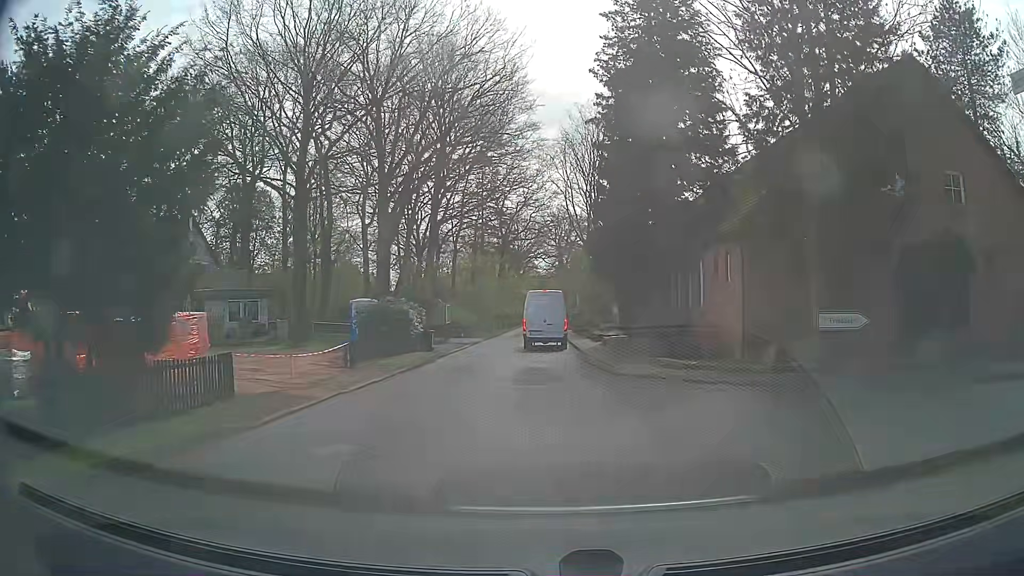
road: unclassified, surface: asphalt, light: Day
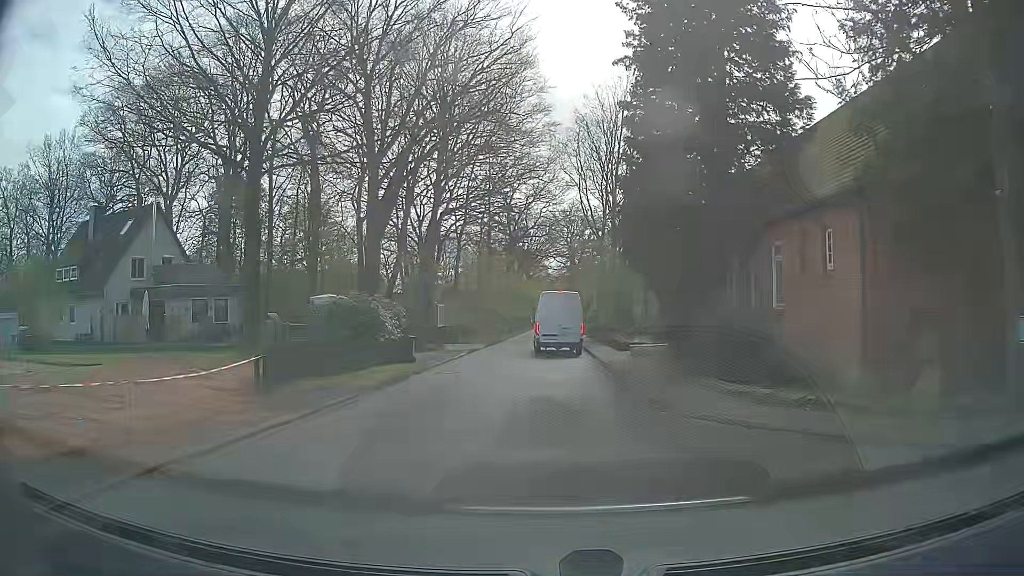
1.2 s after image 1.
(0.0, +6.8) m; -2°
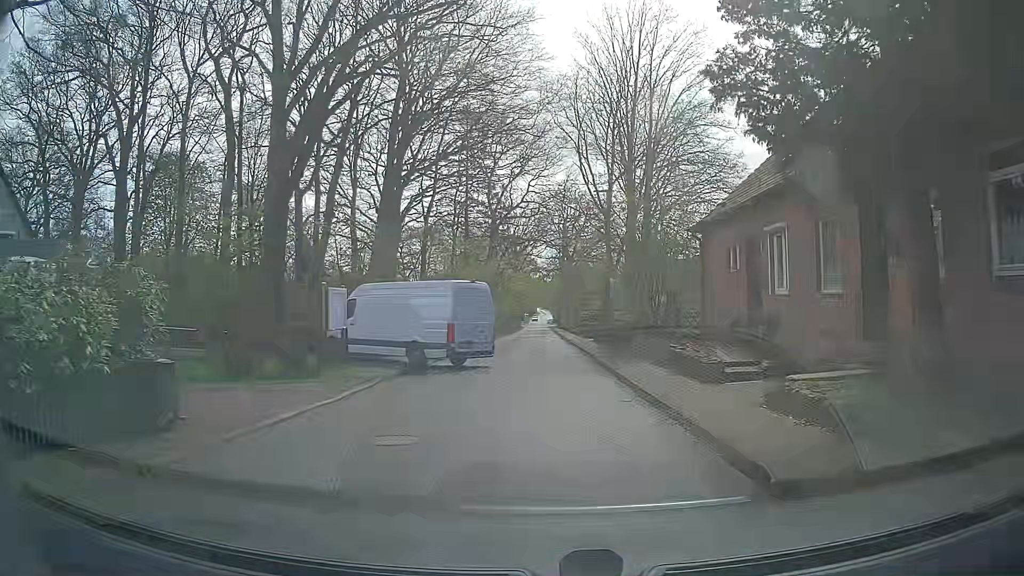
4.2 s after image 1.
(+0.3, +16.0) m; +1°
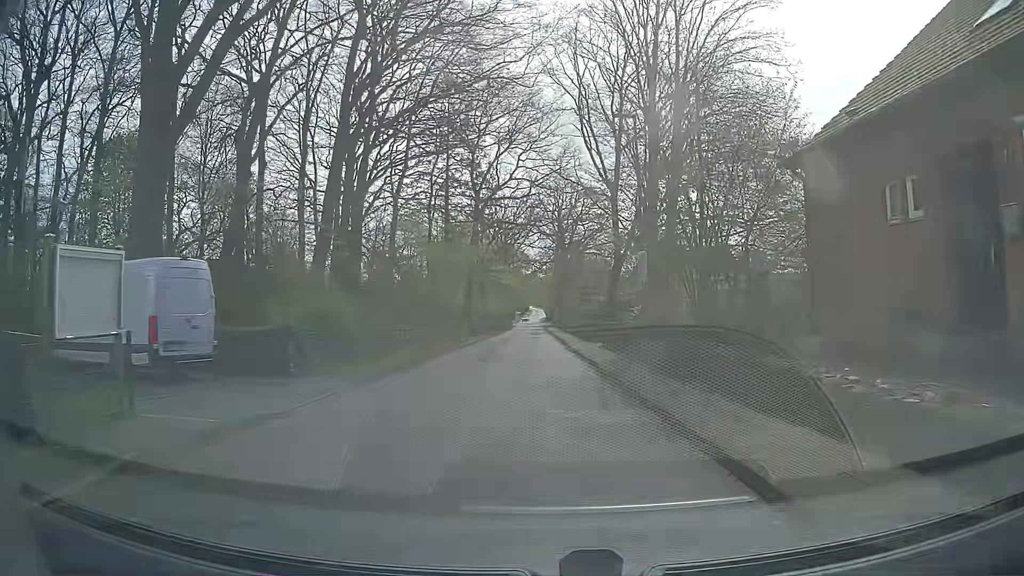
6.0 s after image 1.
(+0.1, +10.7) m; -1°
